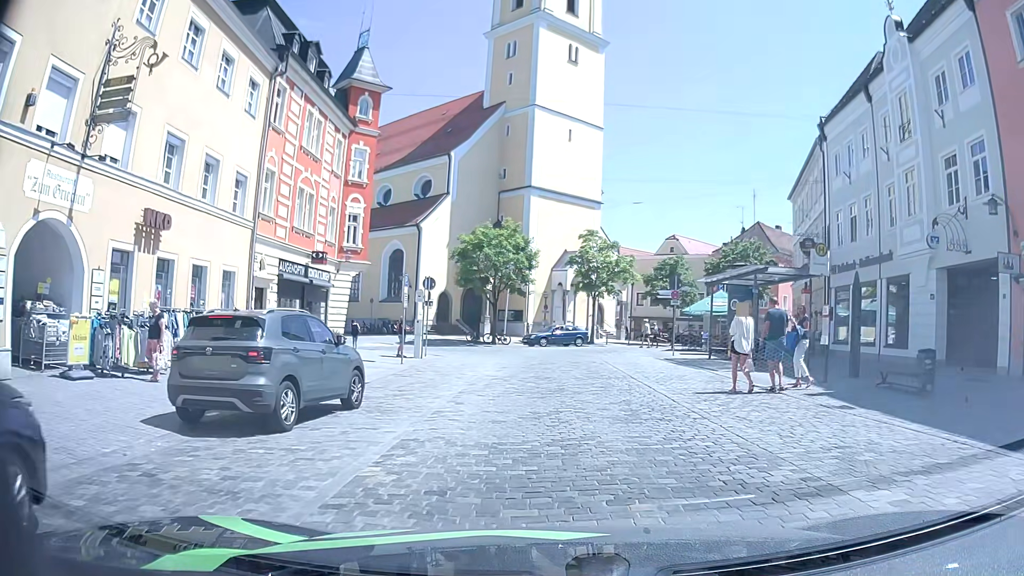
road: residential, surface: sett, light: Day
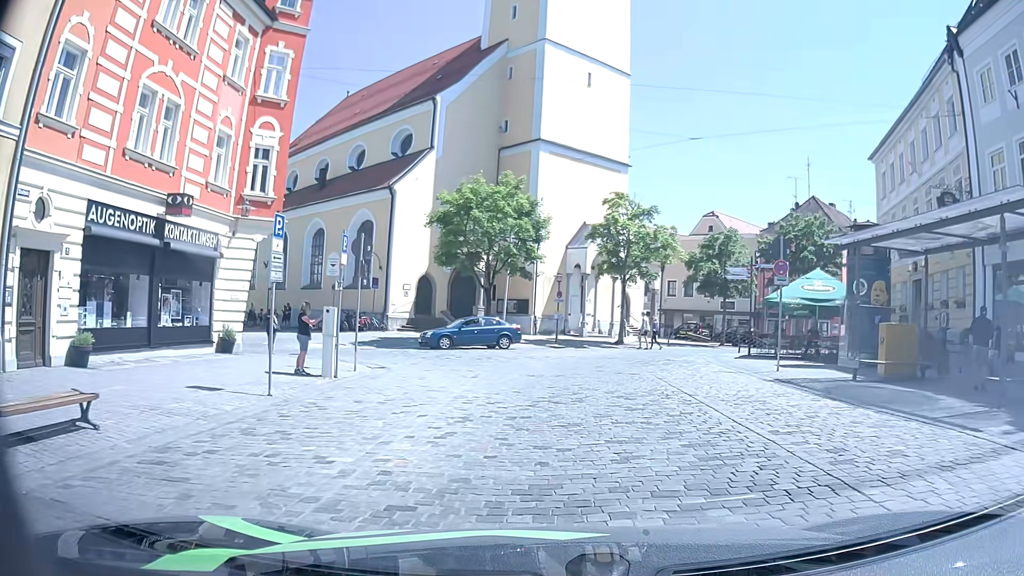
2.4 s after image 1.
(-0.2, +12.7) m; -1°
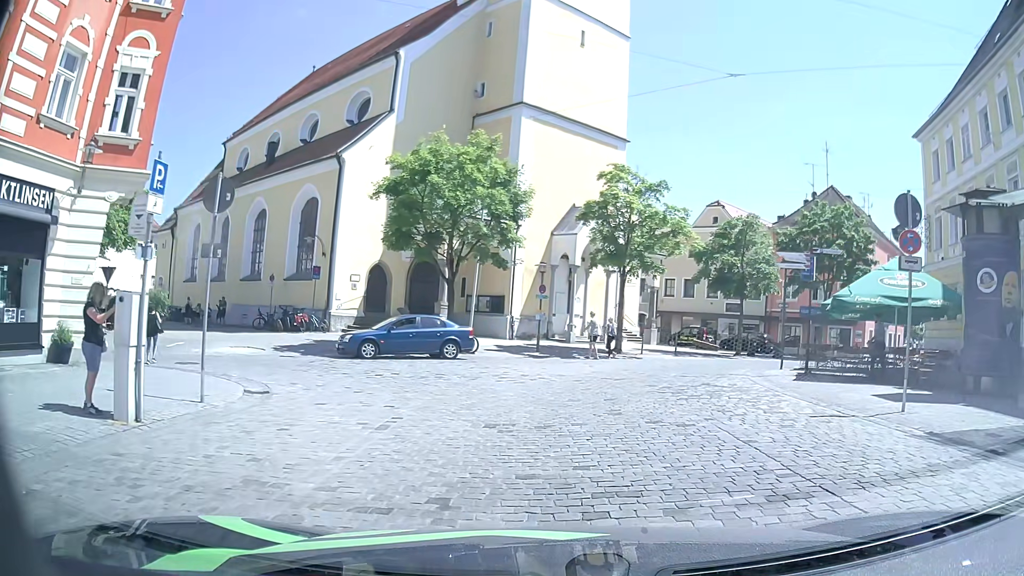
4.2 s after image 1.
(0.0, +7.4) m; +2°
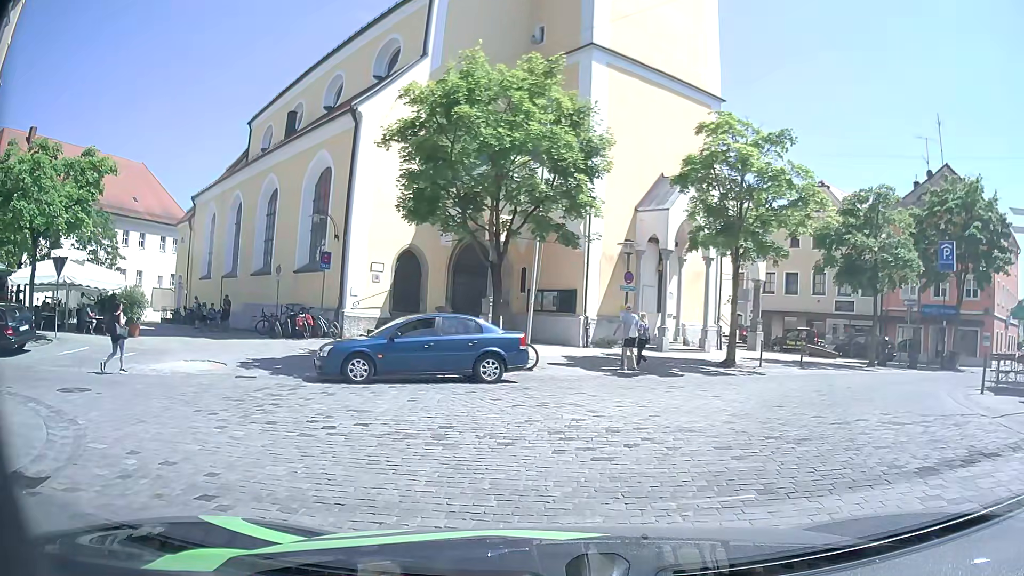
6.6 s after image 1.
(-0.2, +8.0) m; -5°
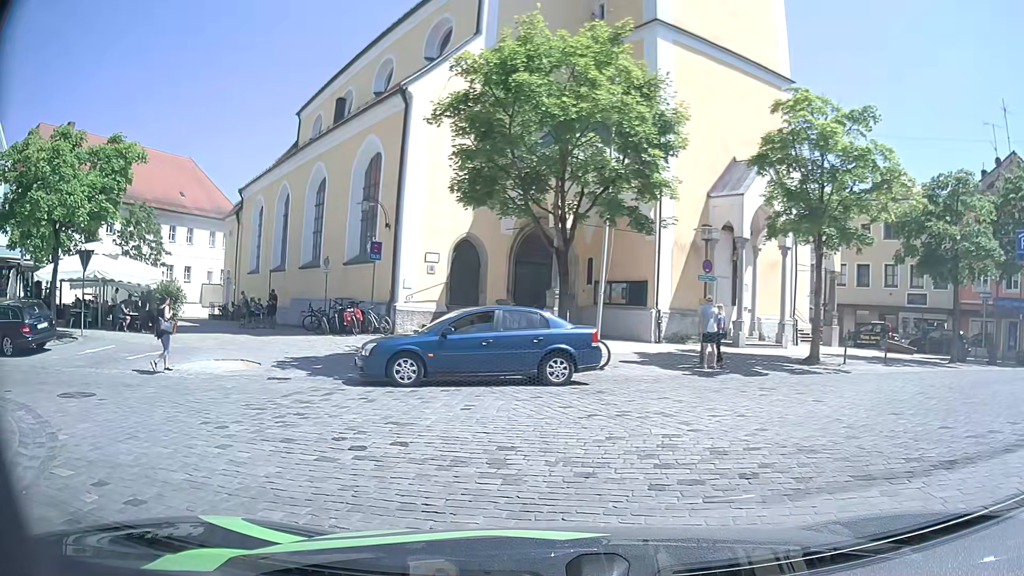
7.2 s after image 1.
(-0.1, +1.8) m; -5°
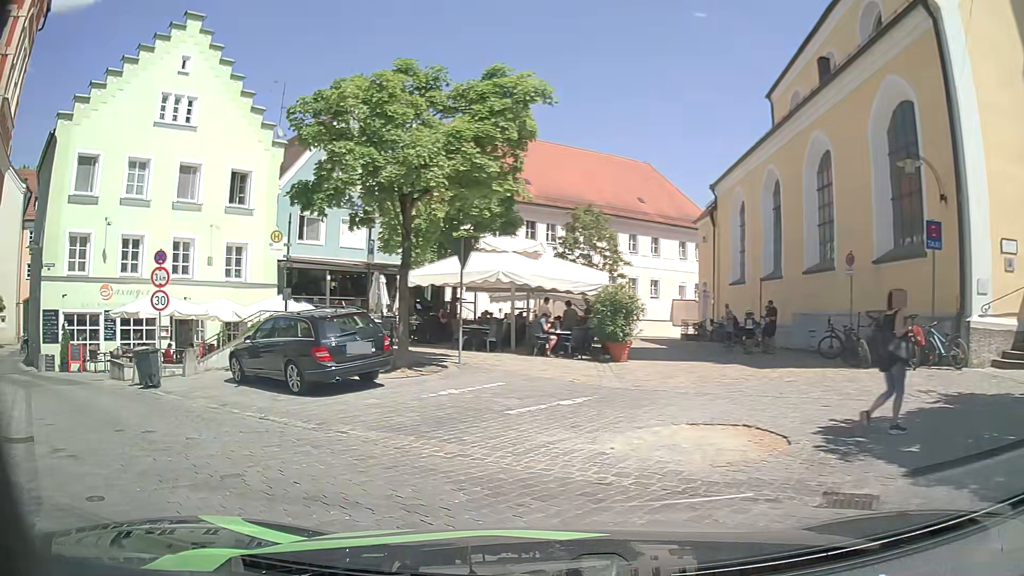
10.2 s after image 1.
(-2.8, +7.9) m; -43°
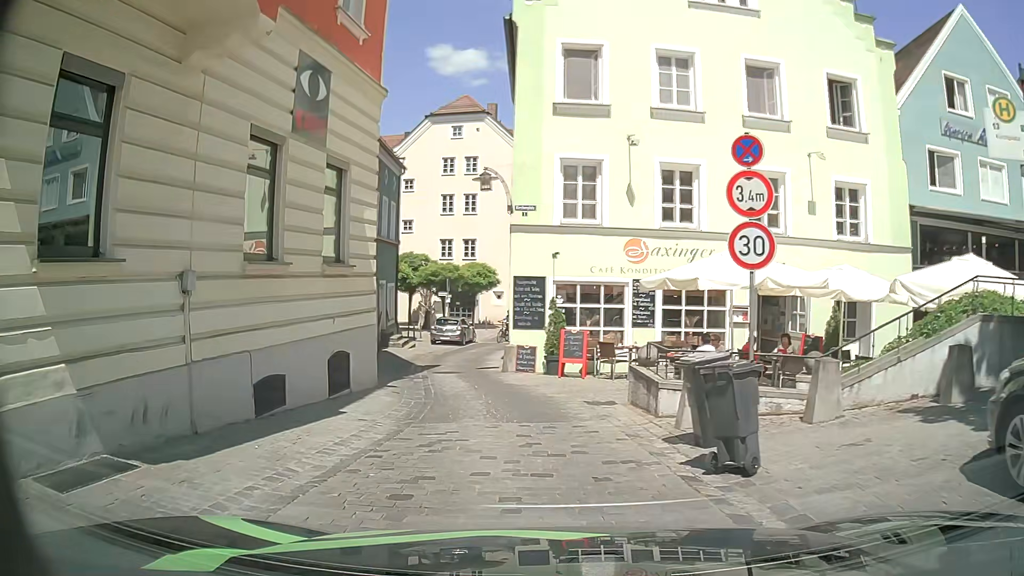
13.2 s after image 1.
(-4.4, +9.6) m; -47°
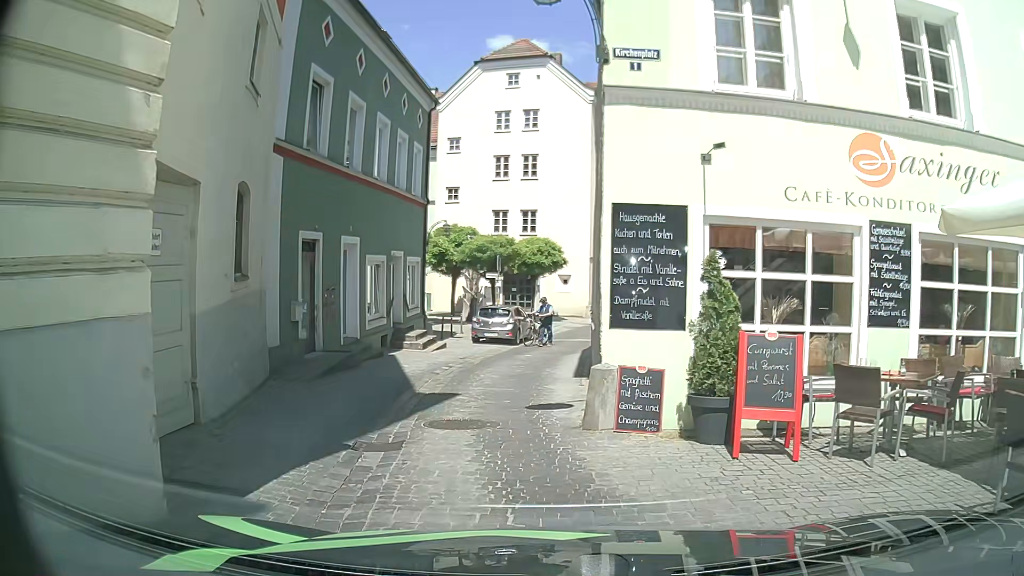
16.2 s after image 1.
(-0.5, +9.5) m; -3°
